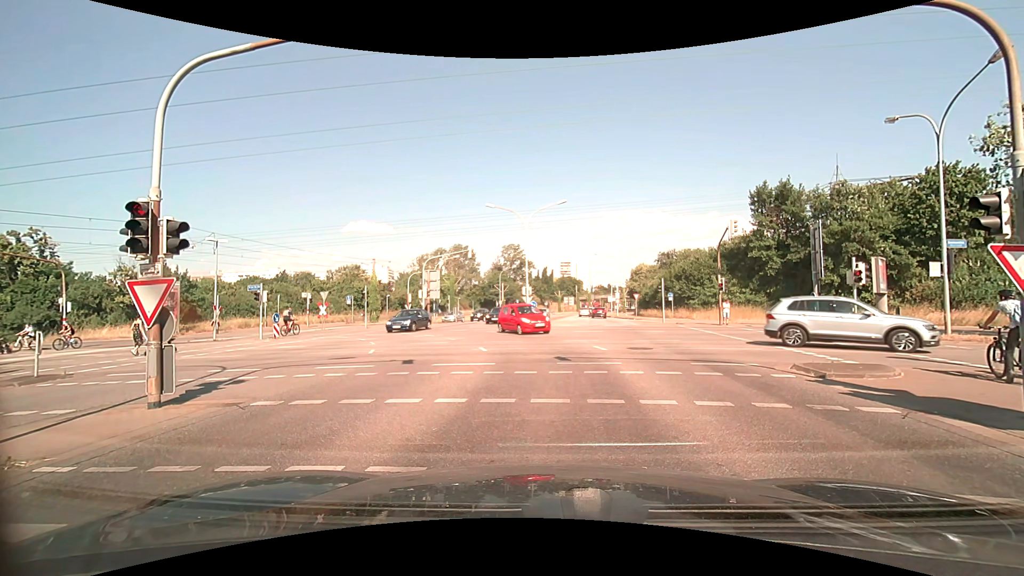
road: secondary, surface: asphalt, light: Day
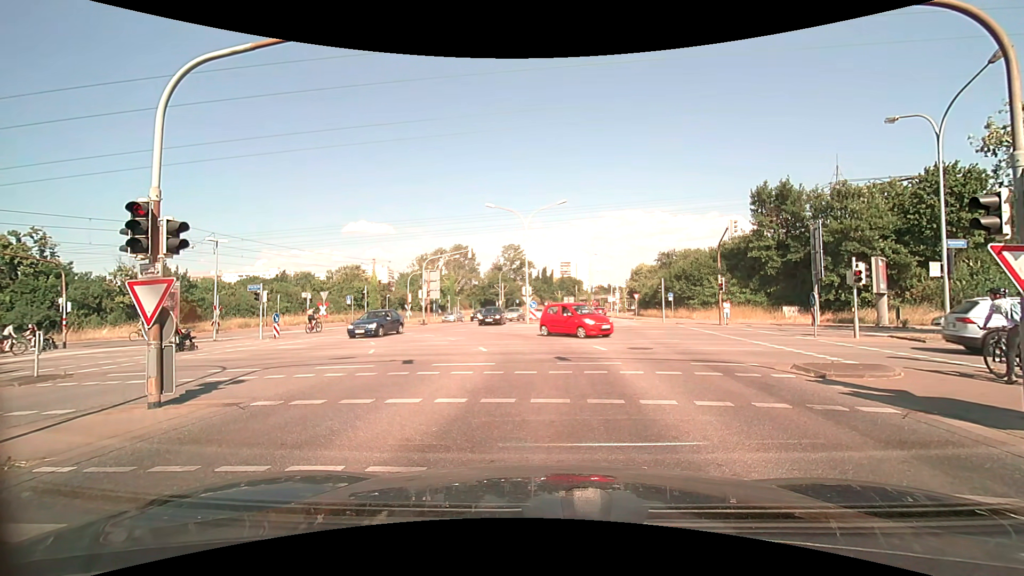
(0.0, 0.0) m; 0°
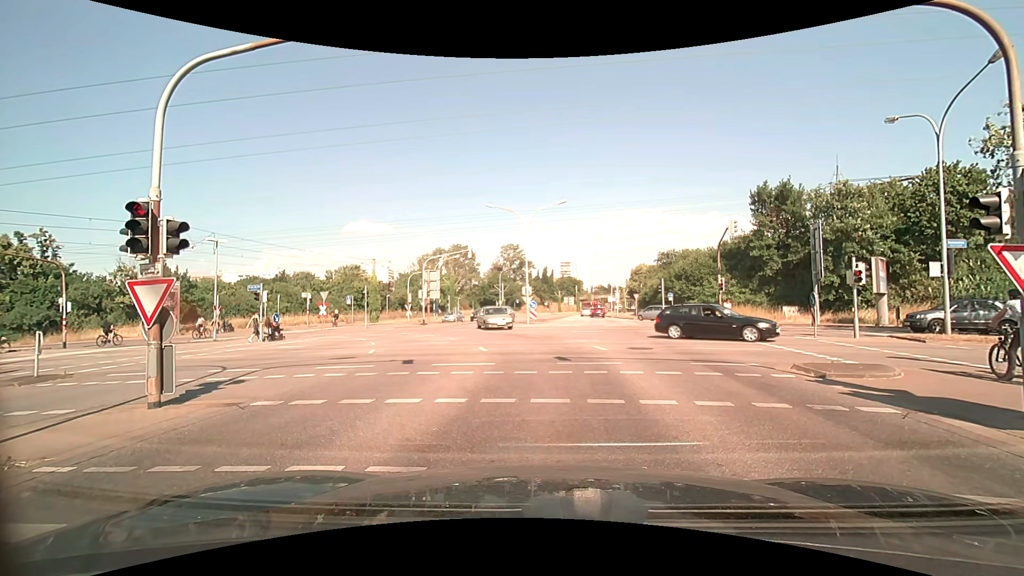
(0.0, 0.0) m; 0°
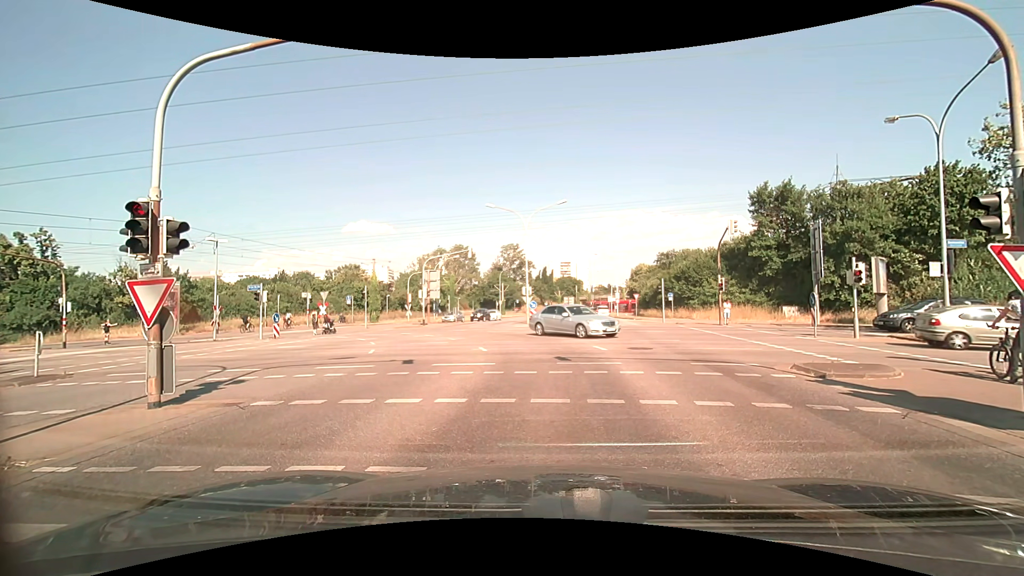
(0.0, 0.0) m; 0°
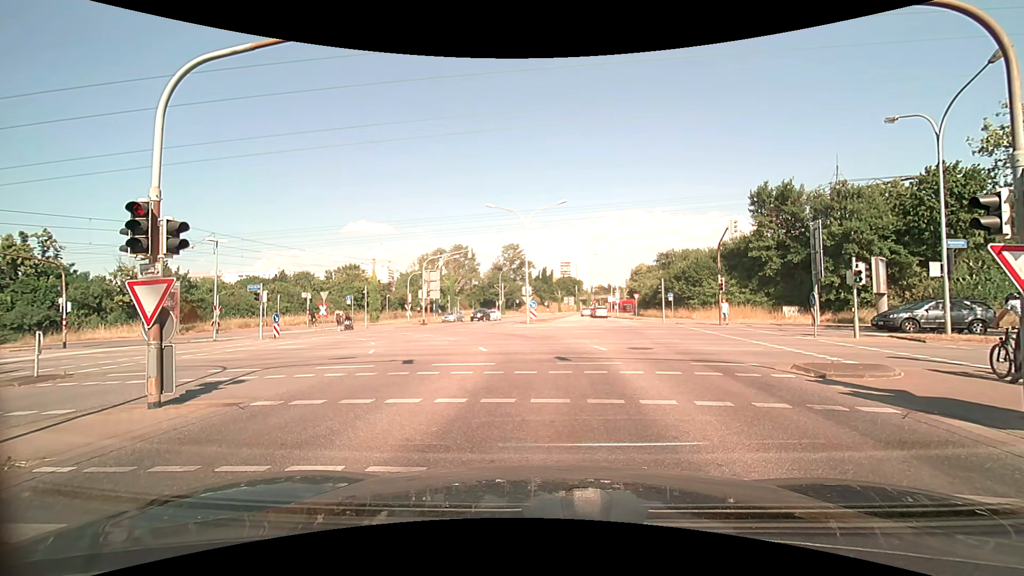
(0.0, 0.0) m; 0°
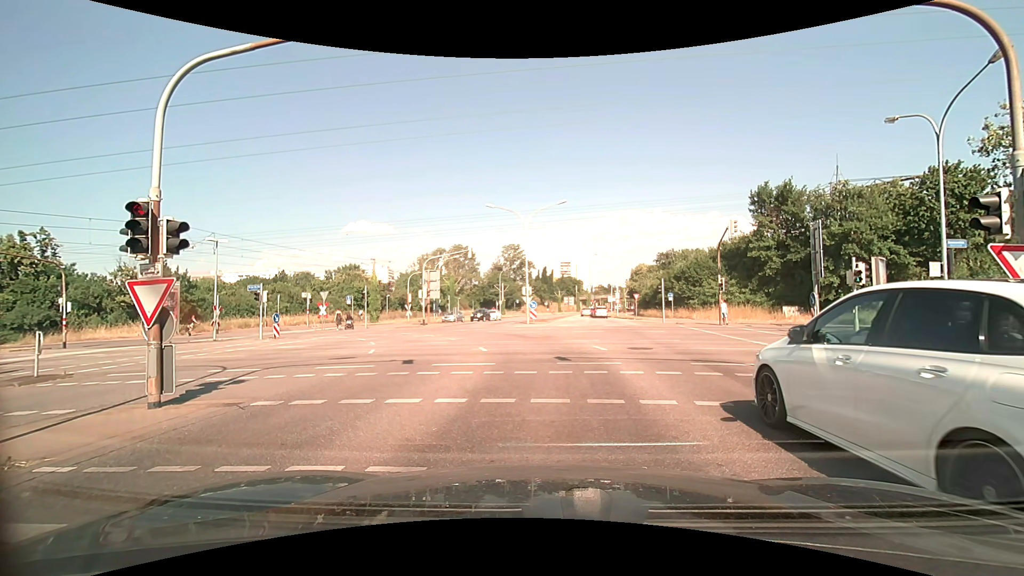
(0.0, 0.0) m; 0°
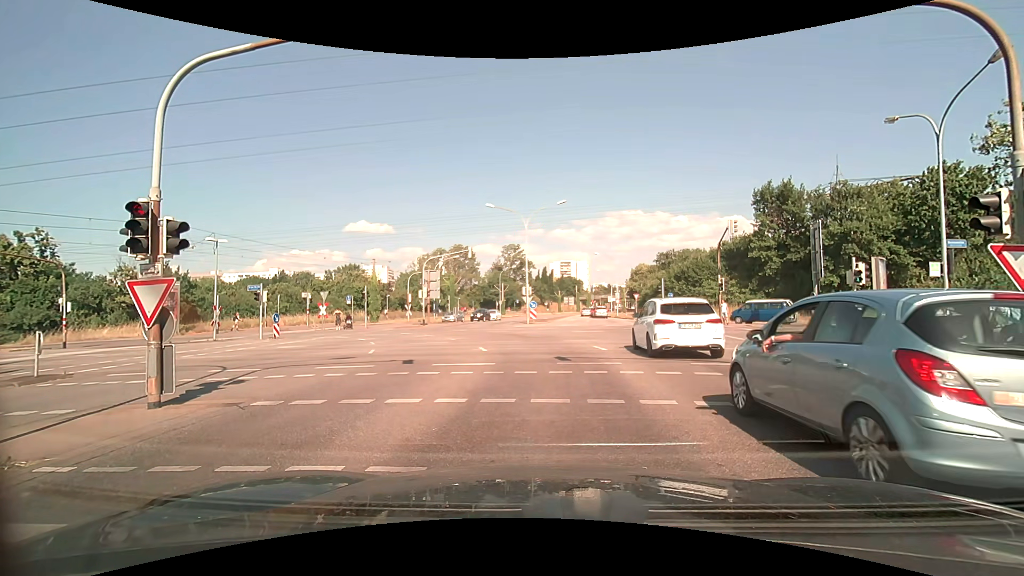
(0.0, 0.0) m; 0°
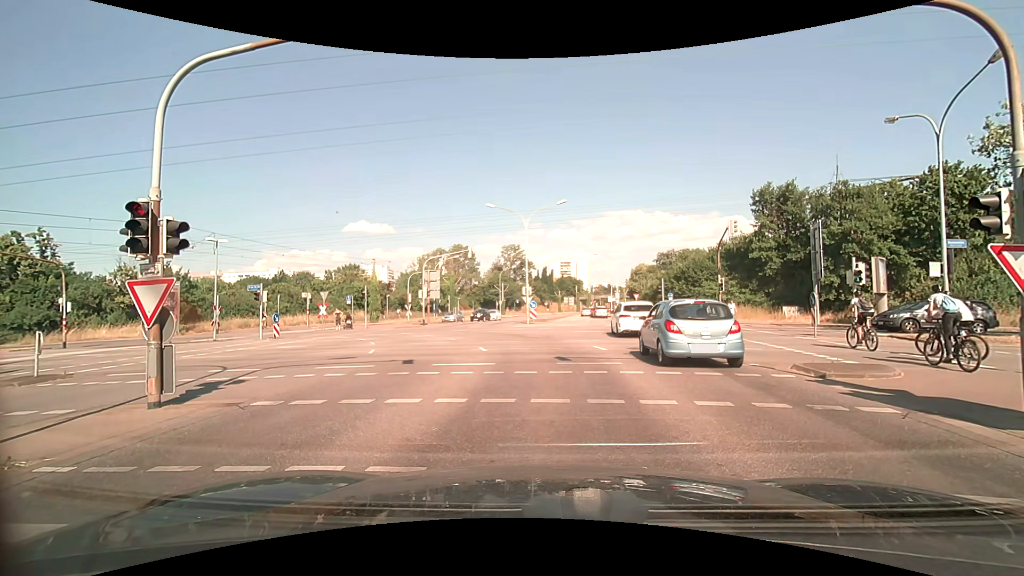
(0.0, 0.0) m; 0°
(0, +10) (0, +20) (-3, +29) (-10, +36) (-20, +39) (-30, +41) (-40, +42) (-50, +44) (-59, +45) (-69, +47) m
